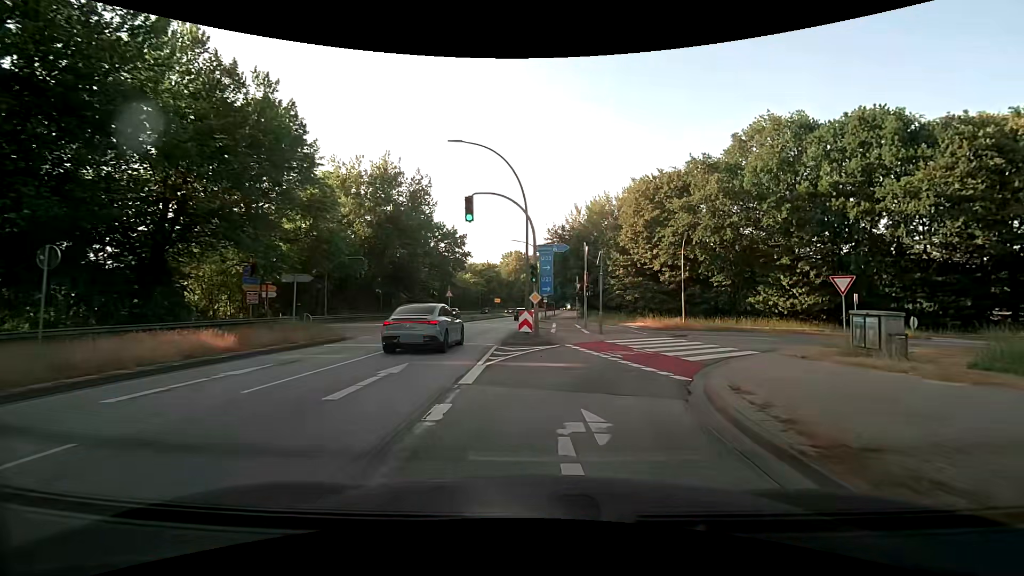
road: primary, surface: asphalt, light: Day
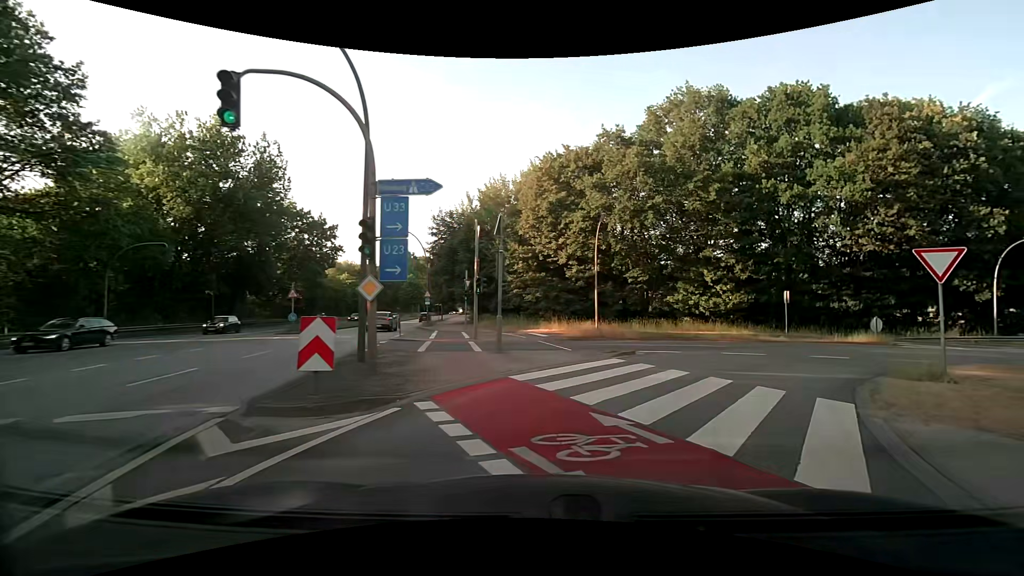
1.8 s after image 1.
(+0.9, +10.9) m; +13°
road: motorway_link
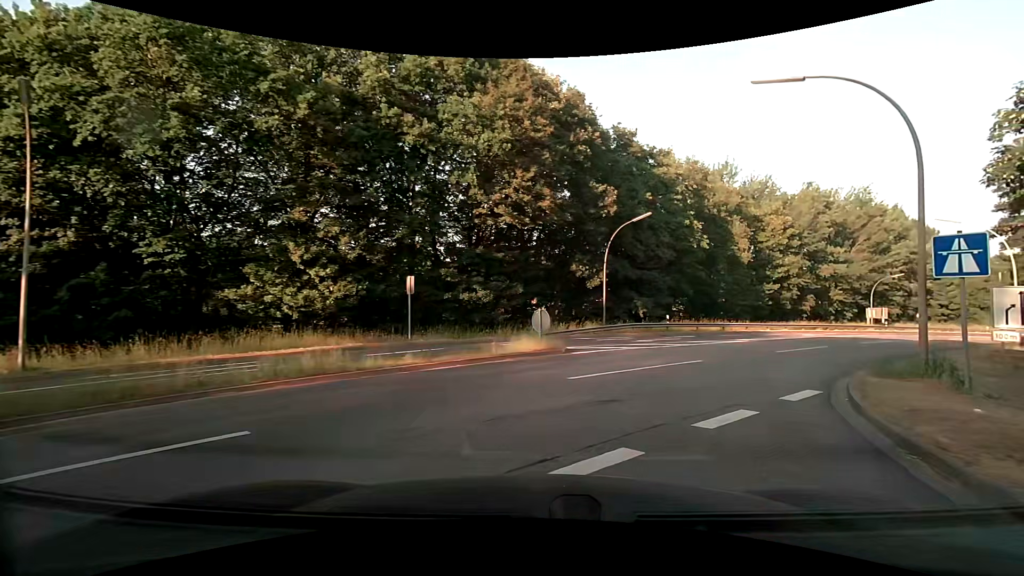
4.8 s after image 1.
(+5.5, +15.5) m; +39°
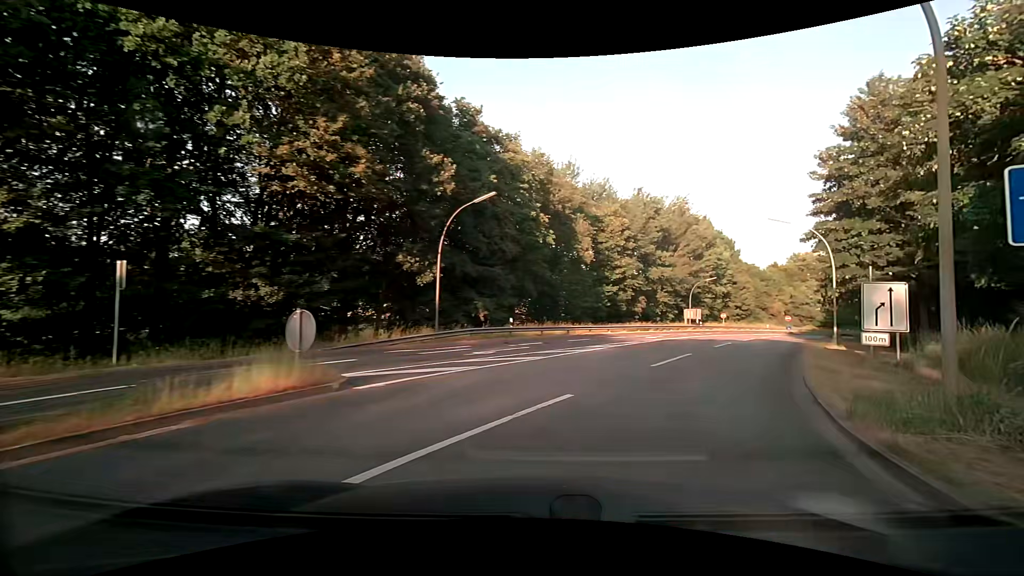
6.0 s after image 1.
(+1.1, +6.9) m; +17°
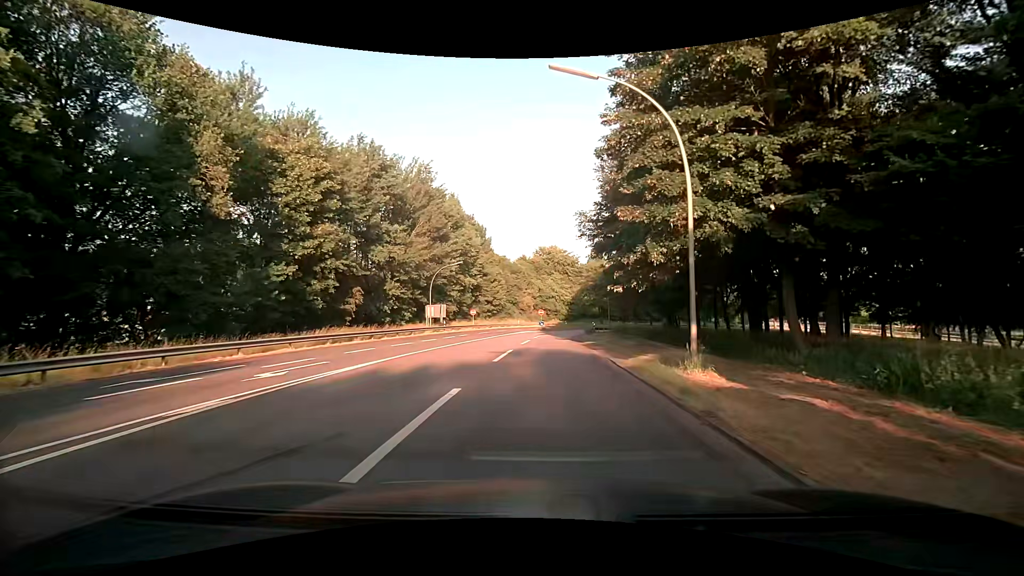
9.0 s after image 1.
(+8.5, +21.4) m; +29°
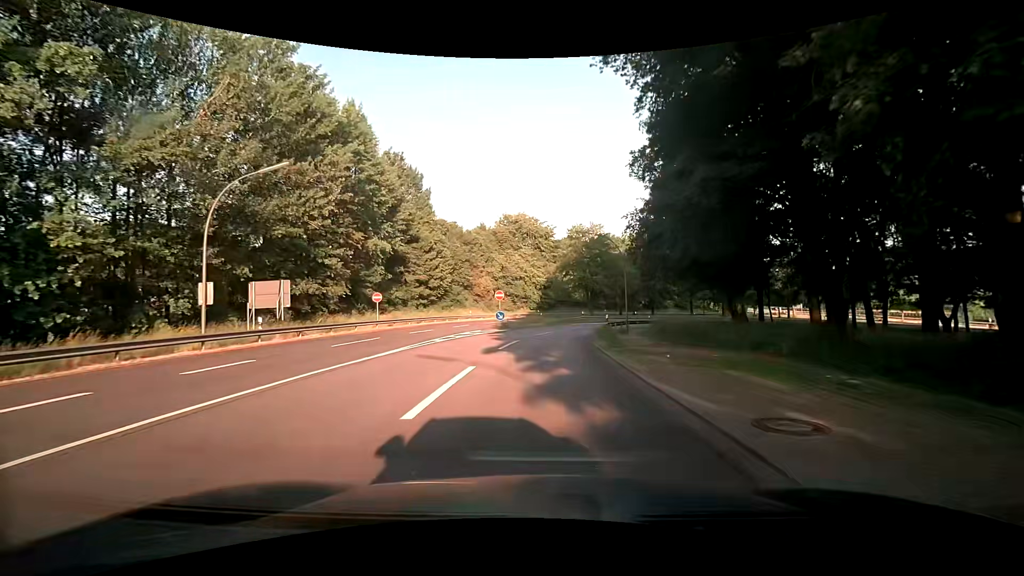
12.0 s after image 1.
(+1.2, +33.2) m; +3°
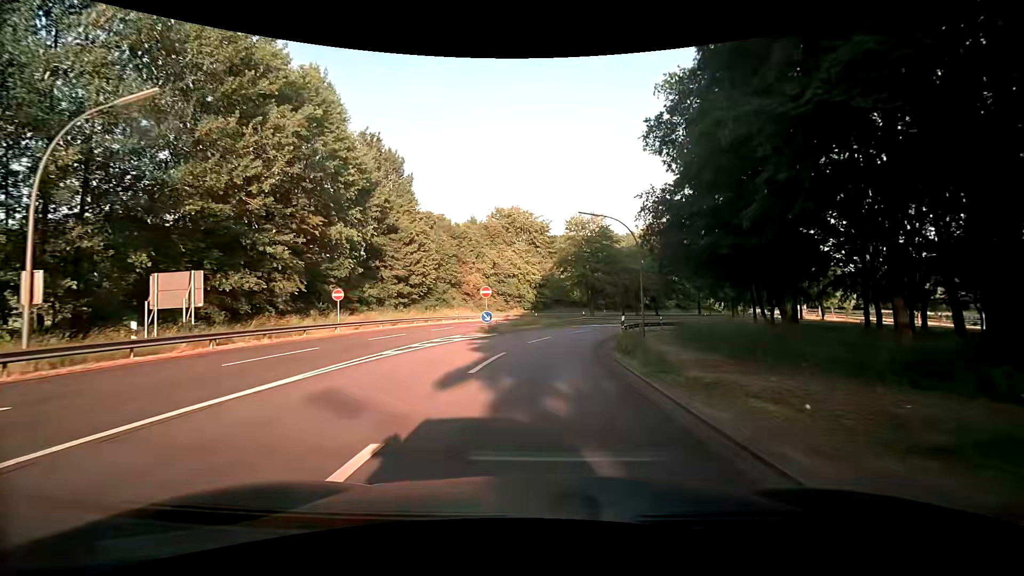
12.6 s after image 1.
(+0.1, +7.1) m; +2°
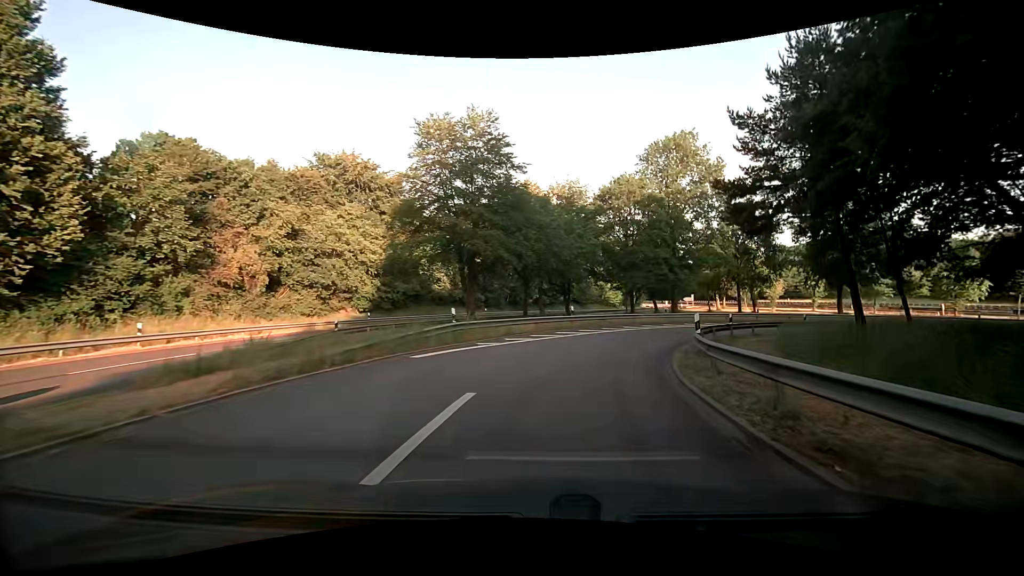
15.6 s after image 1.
(+2.4, +32.7) m; +13°
(+1, +10) (+3, +20) (+7, +29) (+13, +36) (+21, +43) (+30, +47) (+40, +48) (+50, +47) (+60, +44) (+68, +39) m
